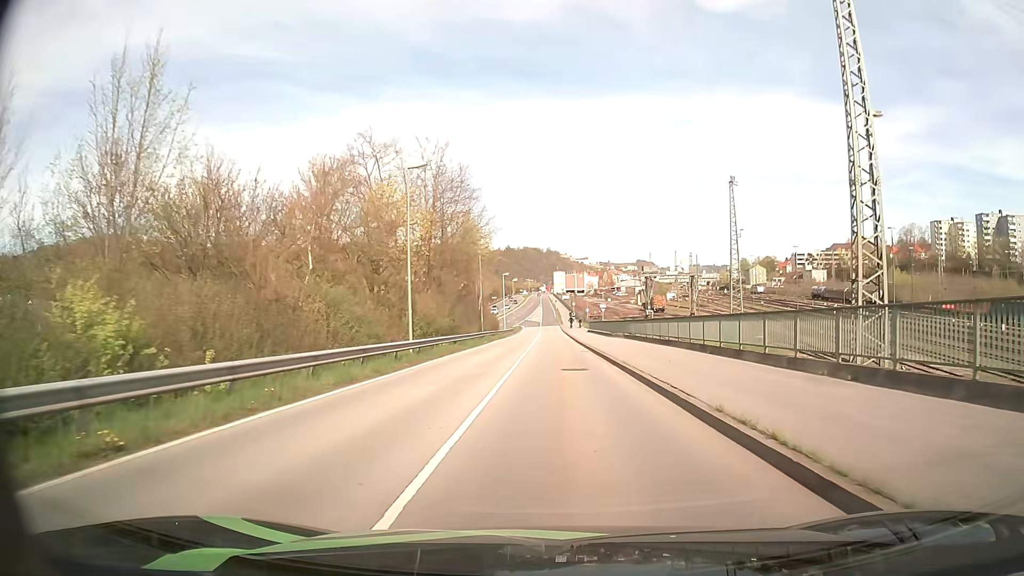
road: unclassified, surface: asphalt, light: Day
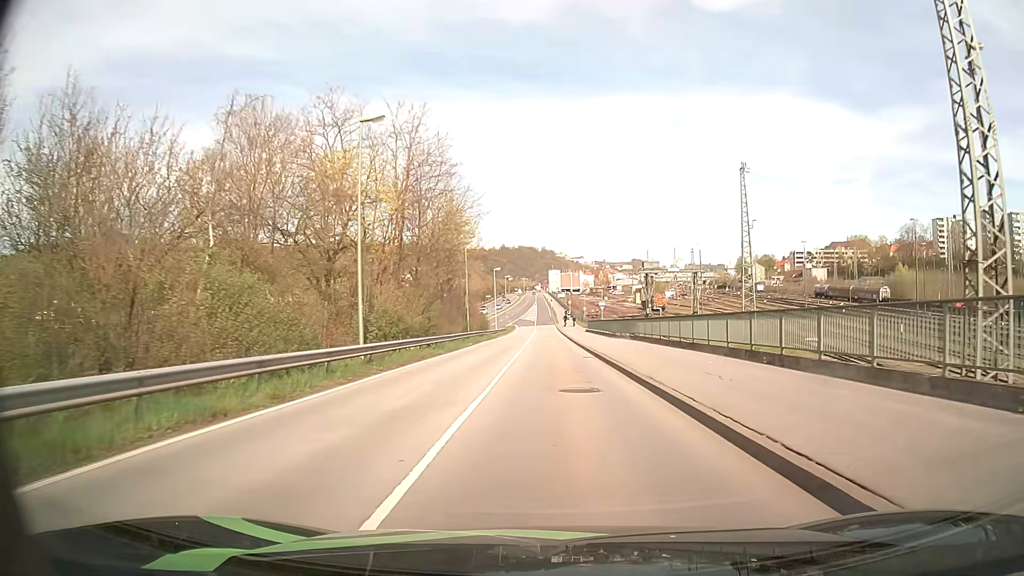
(+0.1, +6.7) m; +1°
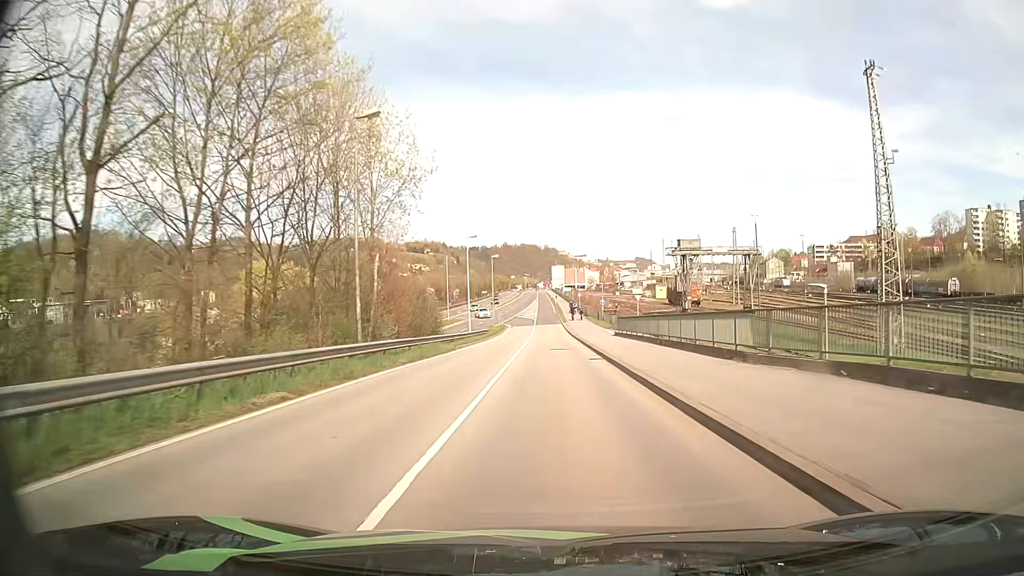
(-0.2, +30.7) m; -1°
(0, +10) (0, +20) (0, +30) (0, +40) (0, +50) (0, +60) (0, +70) (0, +80) (0, +90) (0, +100) m
